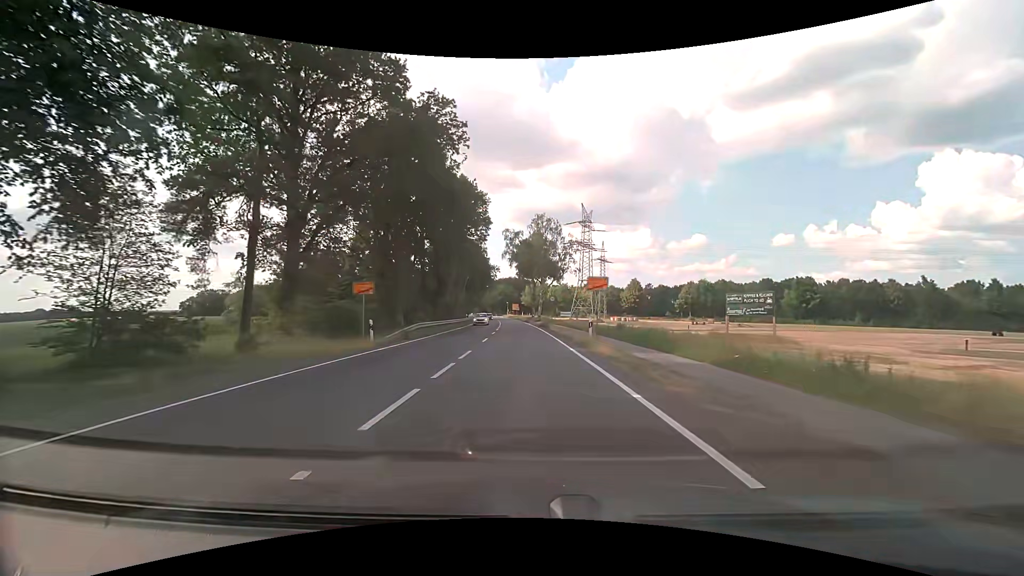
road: primary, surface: asphalt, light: Day
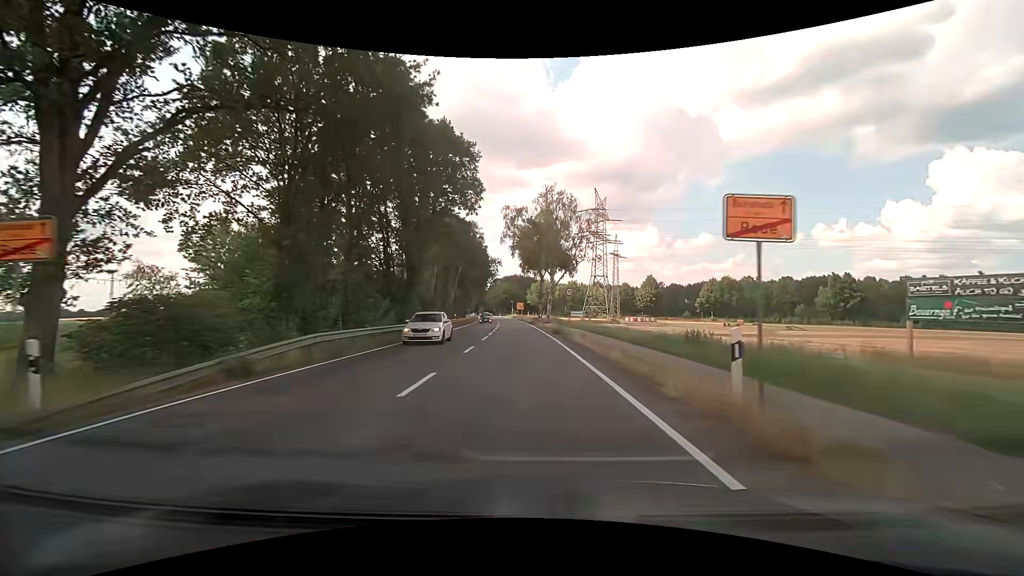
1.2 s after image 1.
(-0.1, +15.8) m; -1°
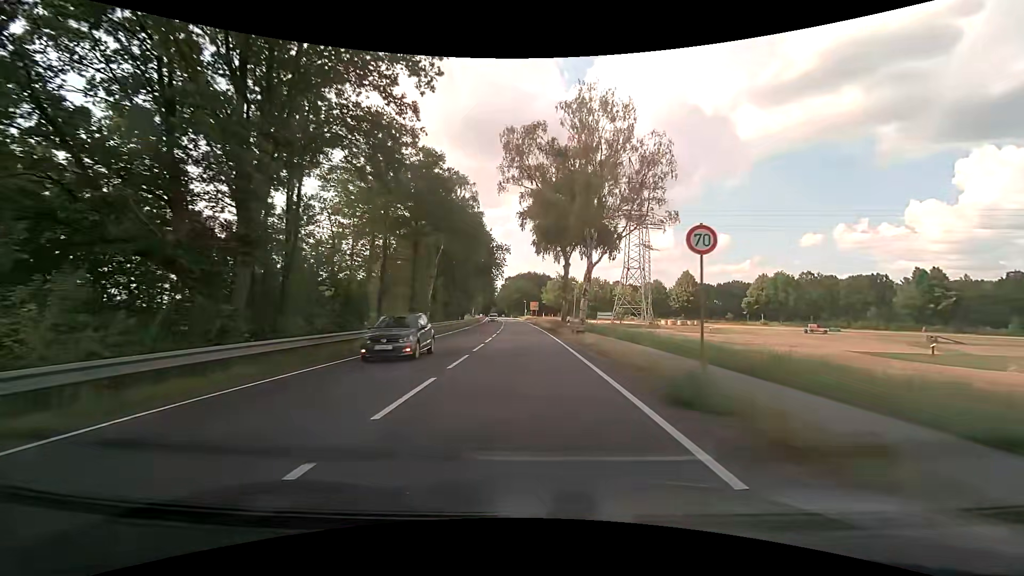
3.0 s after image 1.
(-0.5, +25.0) m; -2°
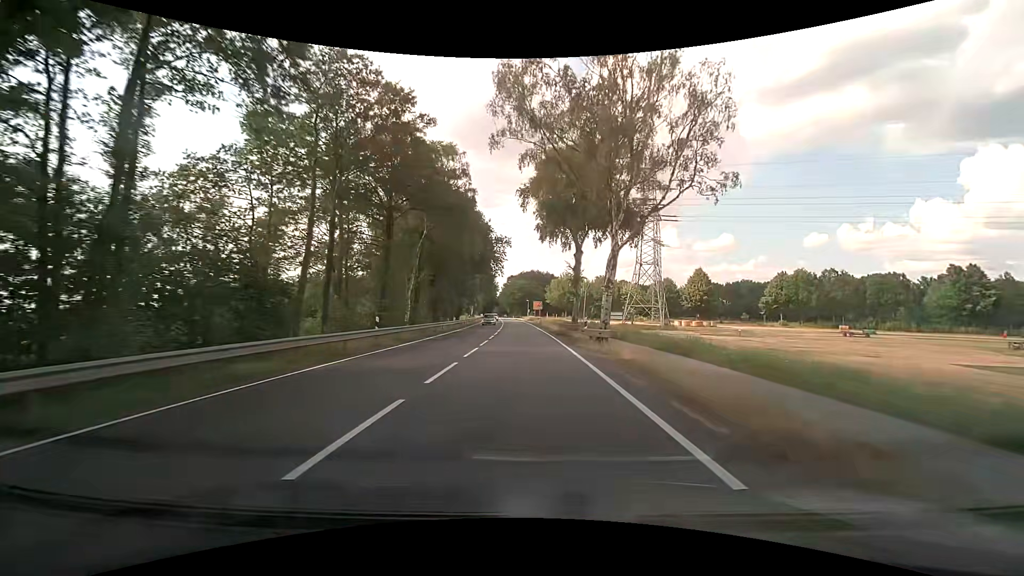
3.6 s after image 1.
(-0.1, +8.9) m; -1°
(0, +10) (0, +20) (0, +30) (-1, +40) (-1, +50) (-1, +60) (-2, +70) (-3, +80) (-3, +90) (-4, +100) m
